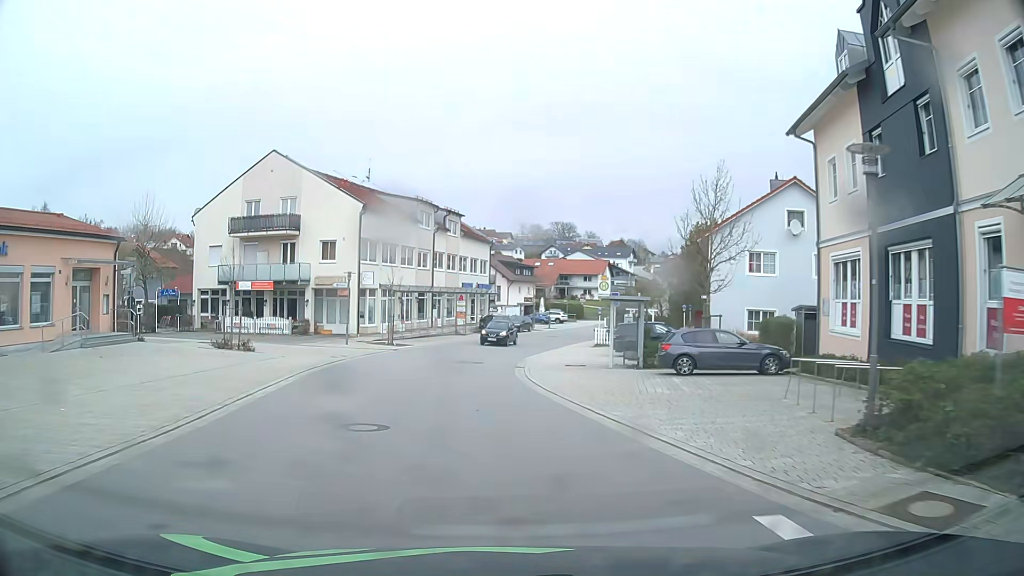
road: tertiary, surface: asphalt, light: Day
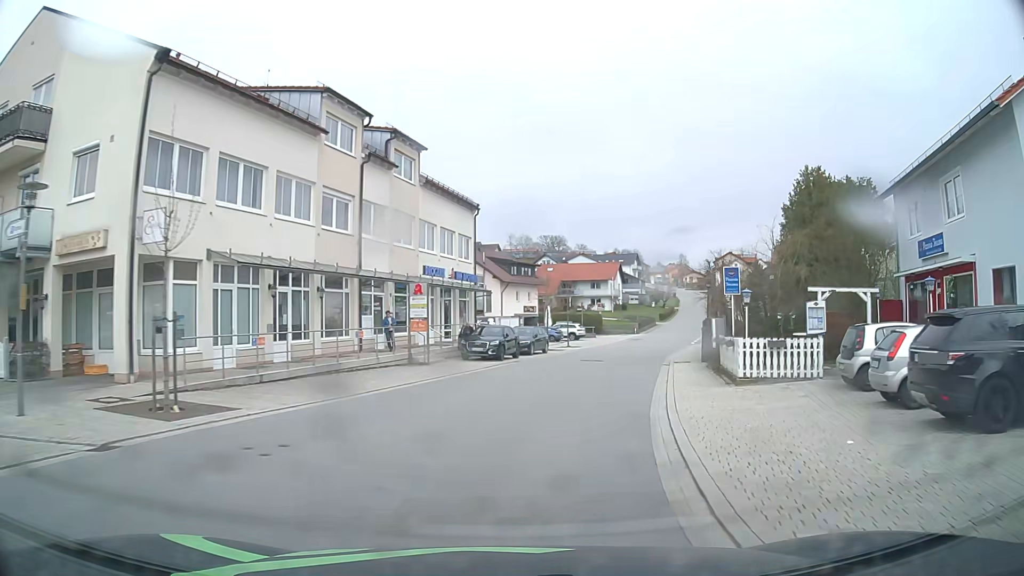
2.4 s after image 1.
(-0.8, +25.9) m; 0°
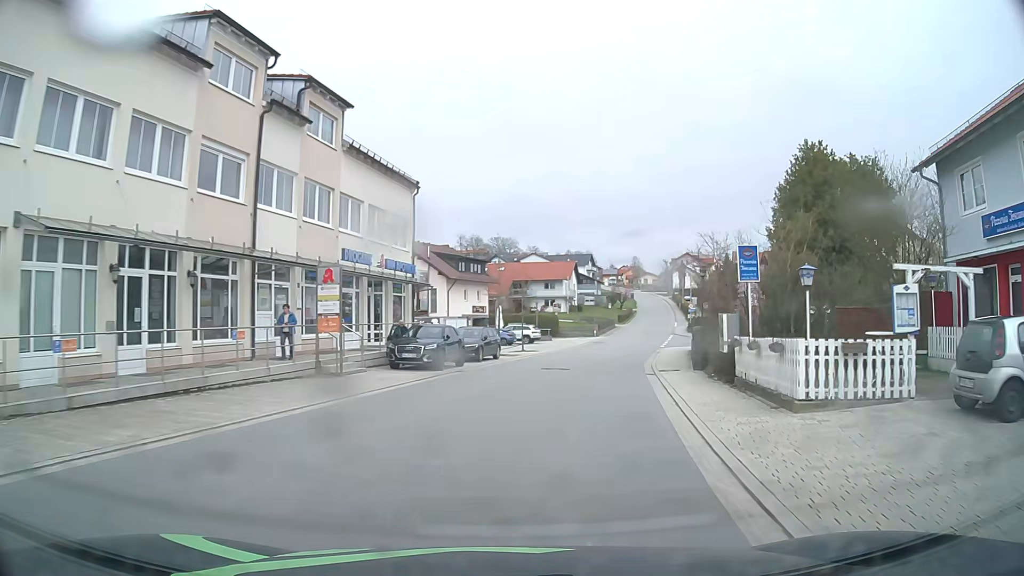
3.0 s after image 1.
(+0.2, +6.4) m; +4°
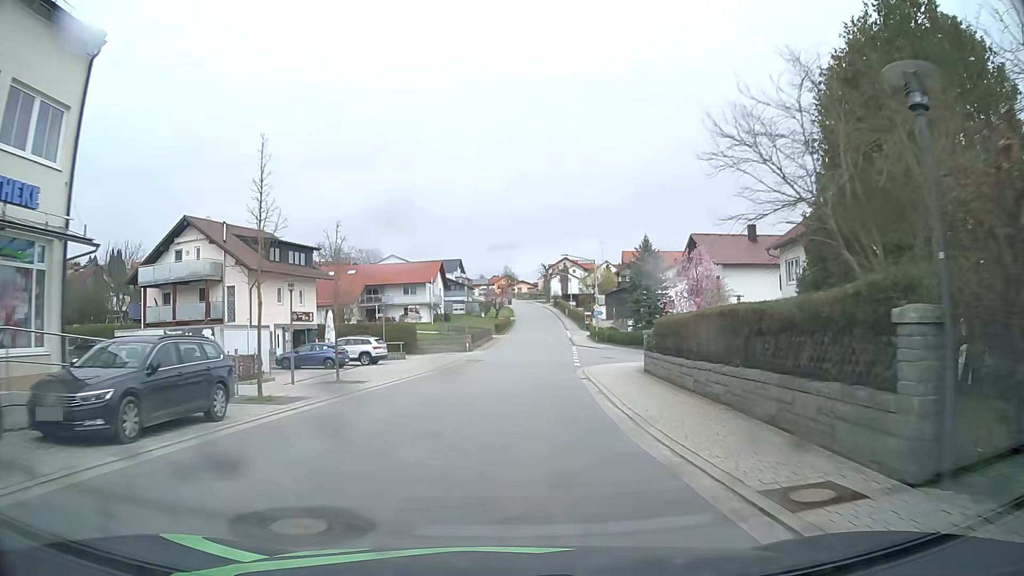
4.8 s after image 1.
(+2.2, +19.7) m; +12°
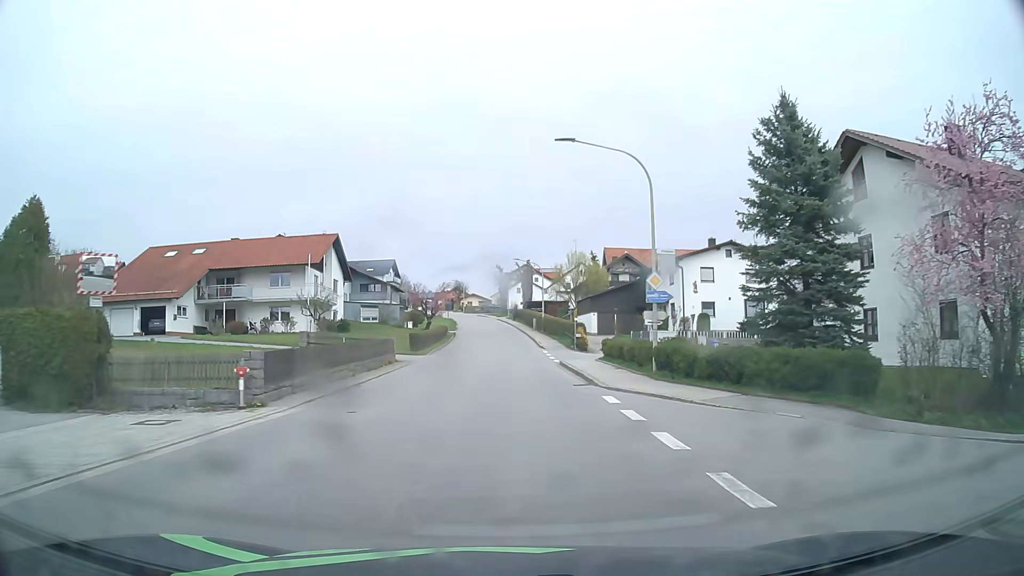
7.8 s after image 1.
(+1.7, +36.4) m; +4°
(0, +10) (0, +20) (0, +30) (0, +40) (0, +50) (0, +60) (0, +70) (-1, +80) (-1, +90) (-2, +100) m
